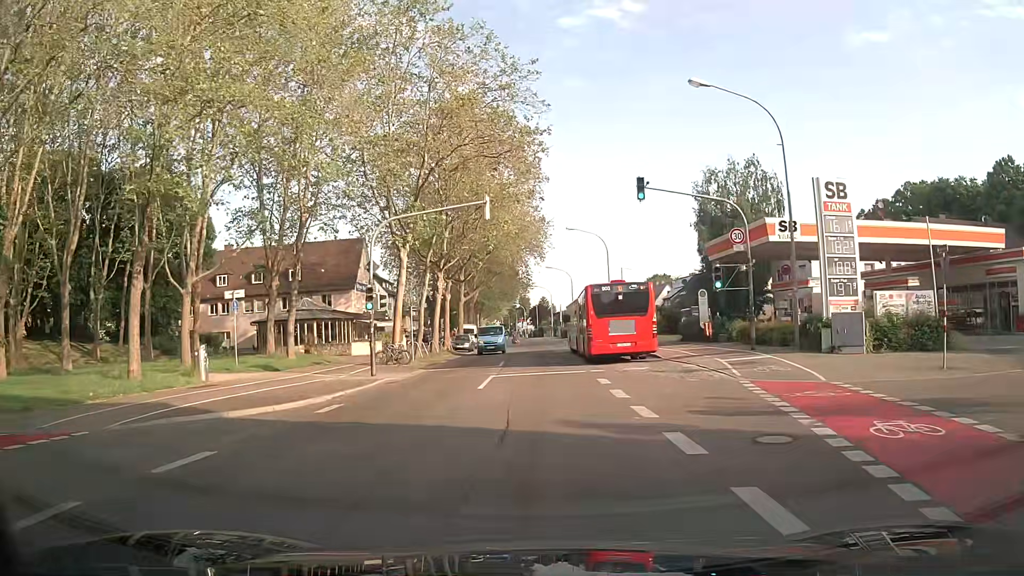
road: secondary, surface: asphalt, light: Day
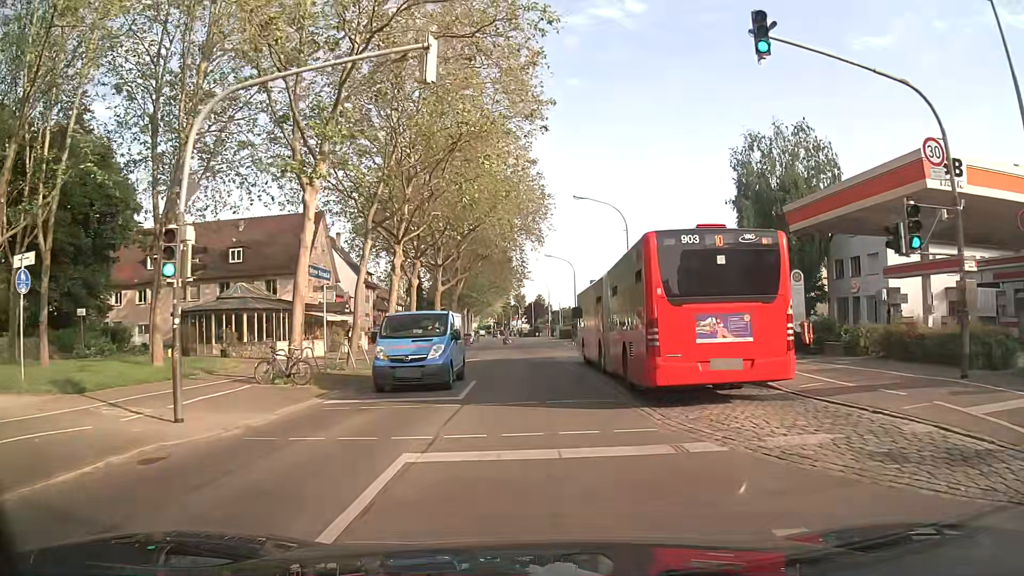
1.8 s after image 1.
(-0.1, +13.4) m; 0°
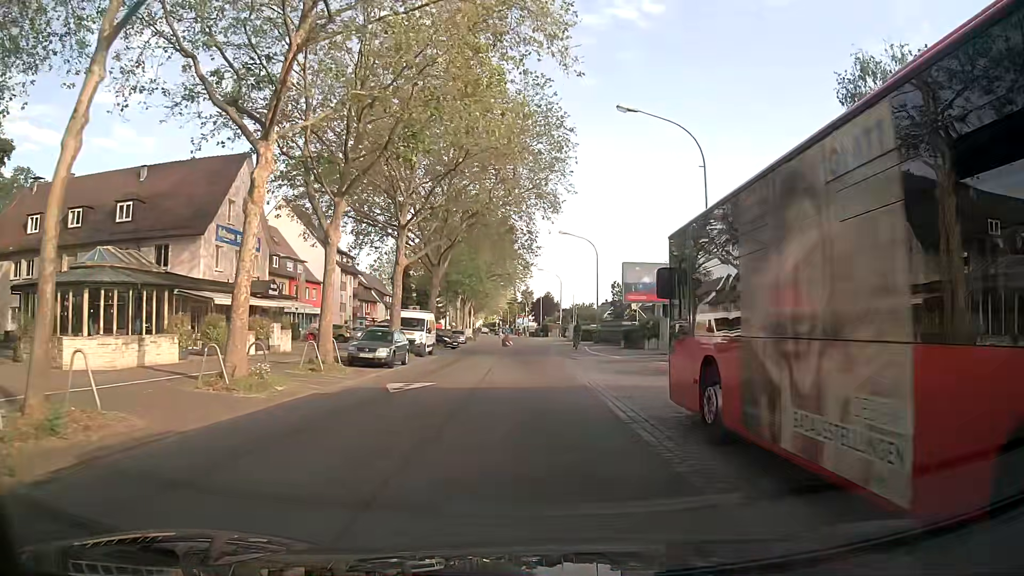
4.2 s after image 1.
(0.0, +17.9) m; +2°
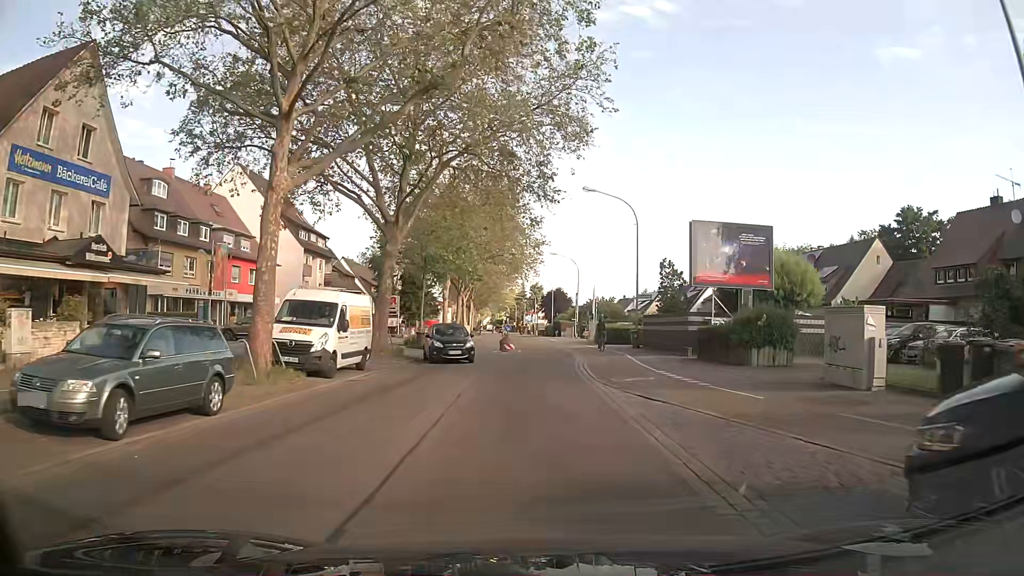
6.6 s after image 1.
(-0.8, +18.0) m; -3°
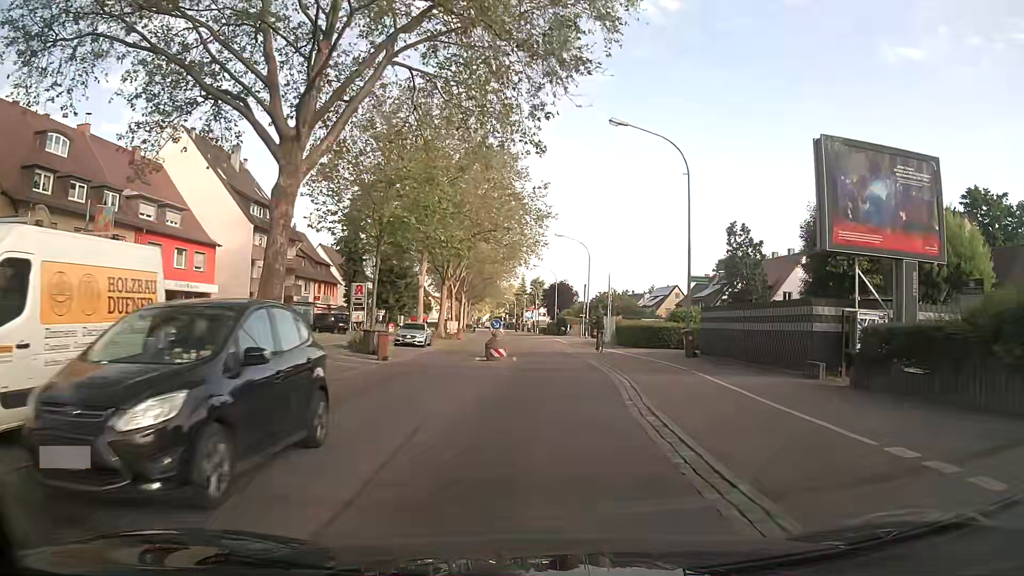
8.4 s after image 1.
(-0.1, +13.6) m; 0°
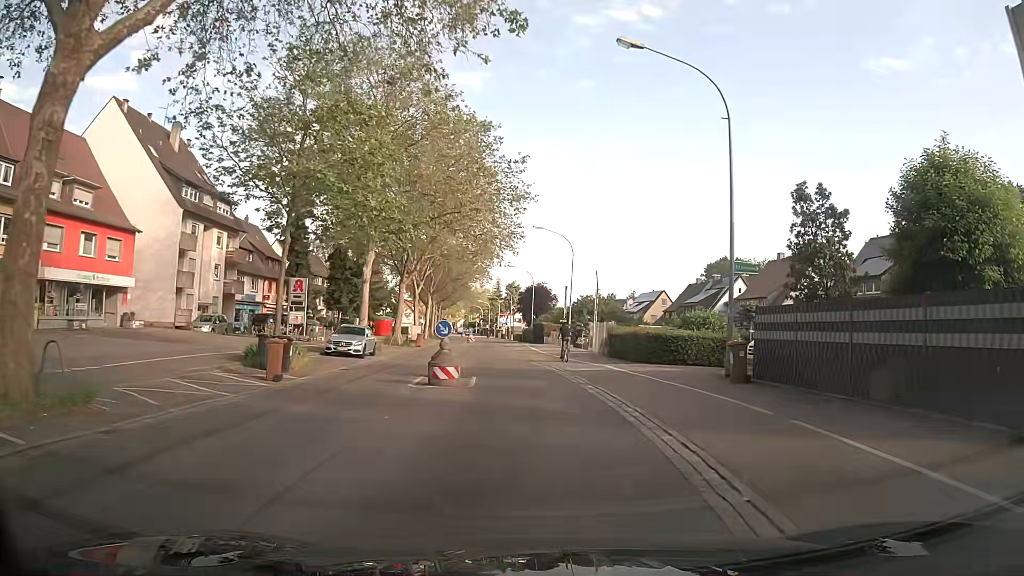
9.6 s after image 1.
(0.0, +9.1) m; +1°
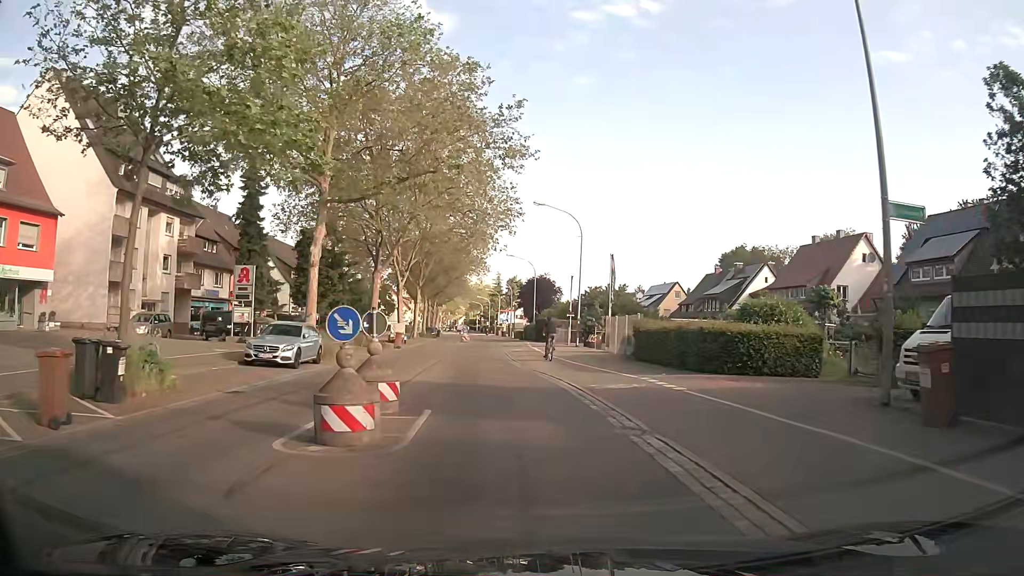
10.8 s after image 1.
(+0.2, +9.0) m; 0°
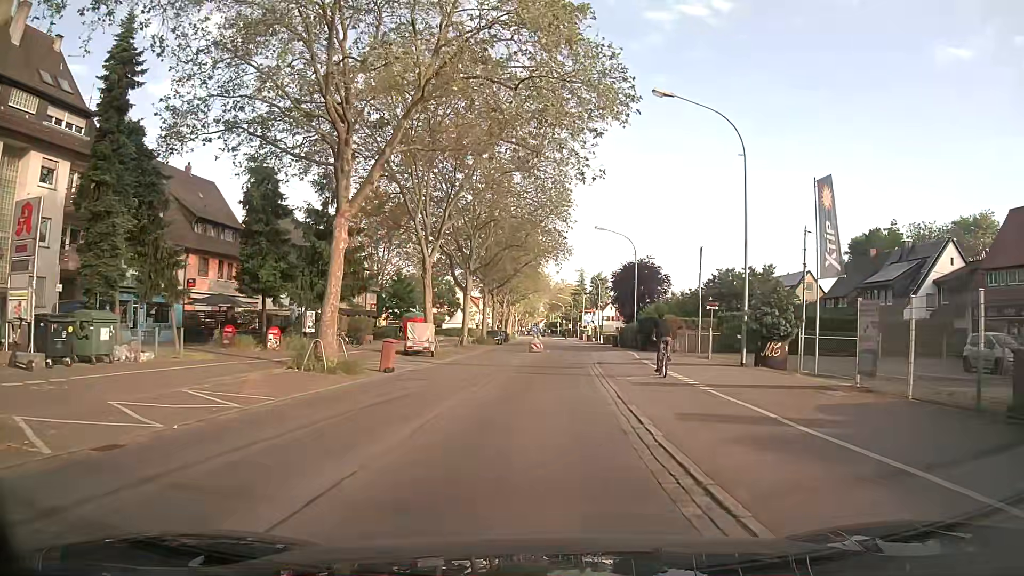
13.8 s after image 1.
(-1.0, +22.5) m; -6°
(0, +10) (0, +20) (+1, +30) (+2, +40) (+2, +50) (+2, +60) (+2, +70) (+2, +80) (+2, +90) (+2, +100) m
